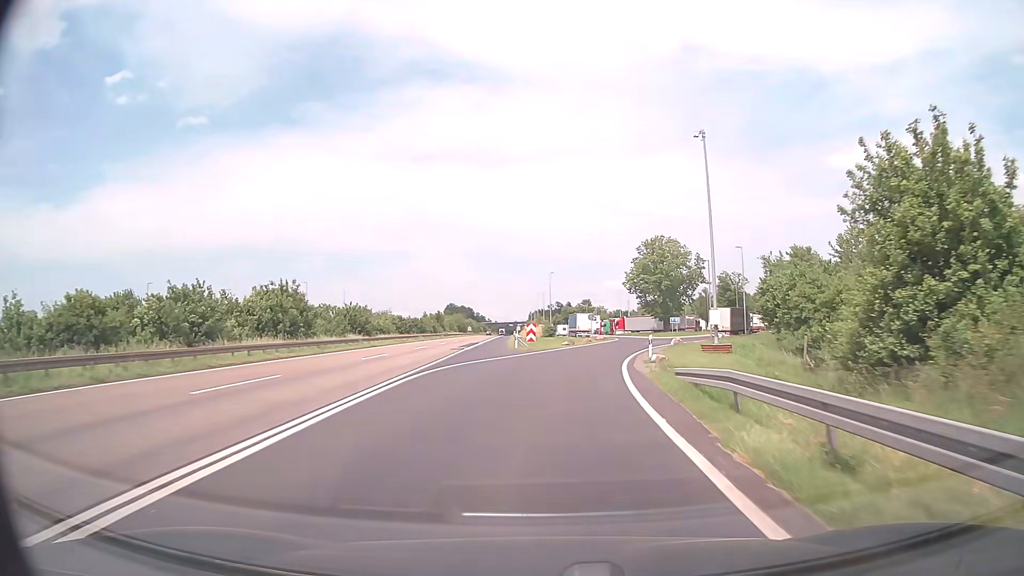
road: motorway_link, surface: asphalt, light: Day
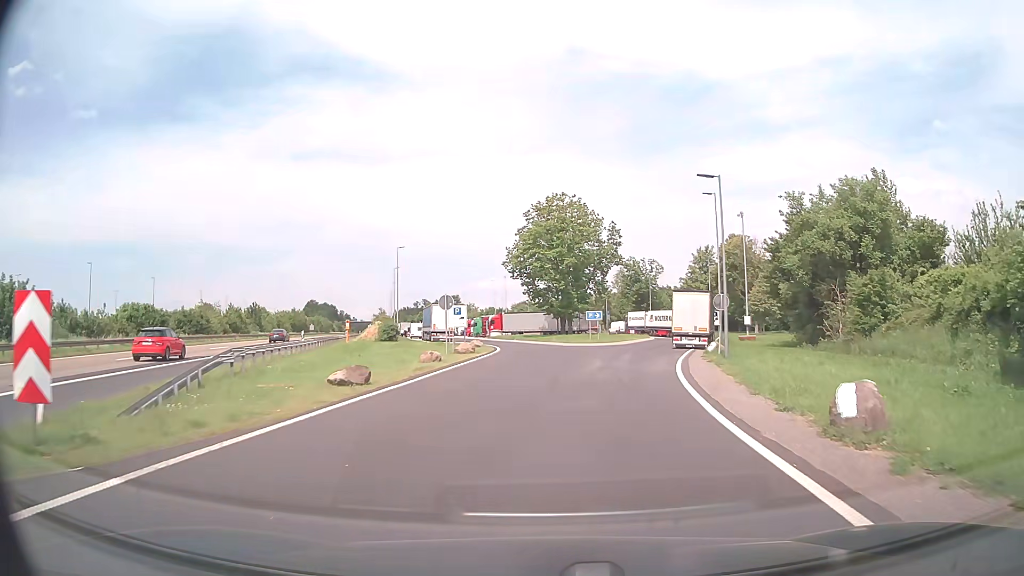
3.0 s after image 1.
(+3.2, +38.2) m; +11°
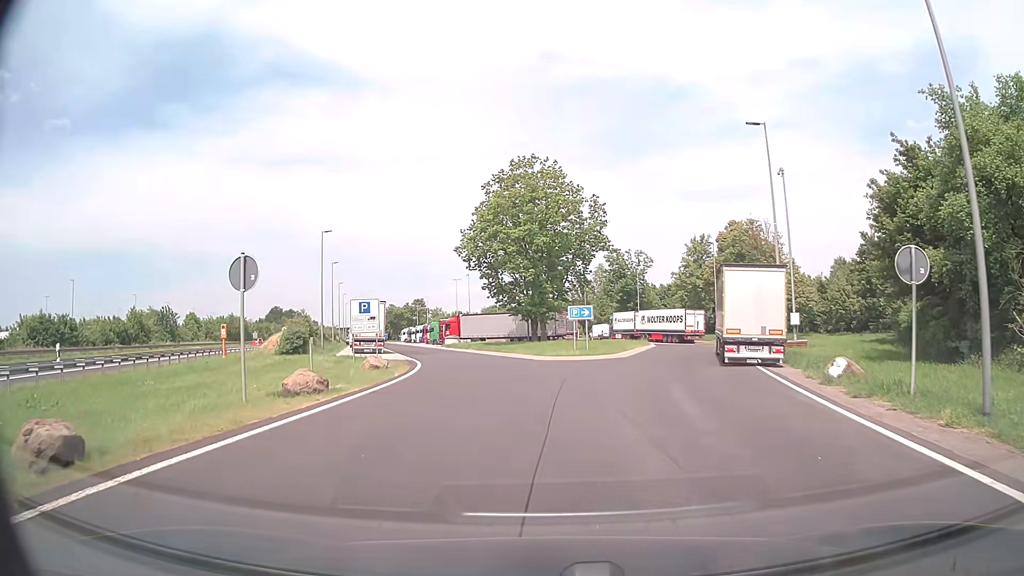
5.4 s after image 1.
(+0.7, +19.5) m; +2°
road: service
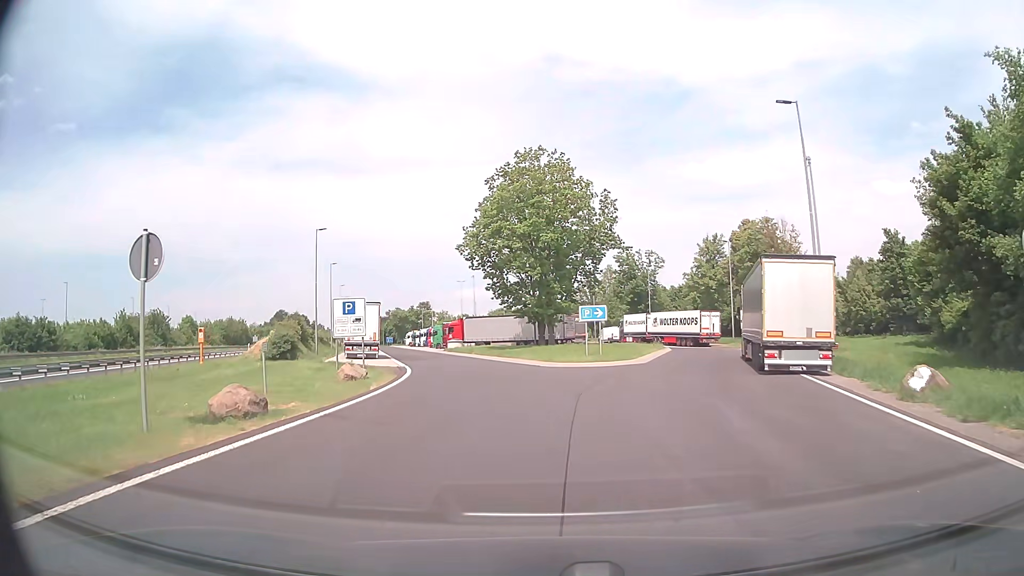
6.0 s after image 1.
(0.0, +4.0) m; 0°
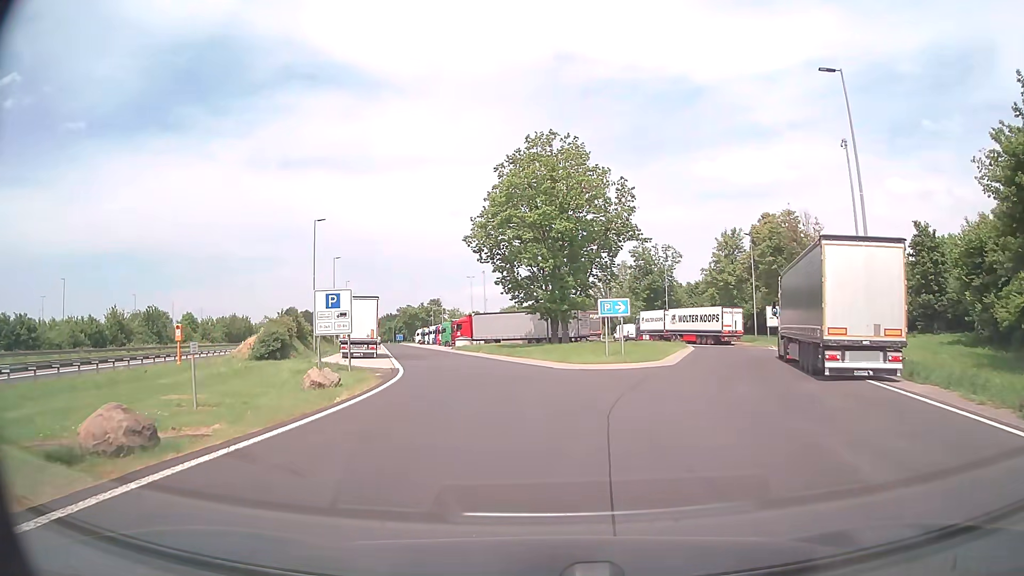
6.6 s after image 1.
(0.0, +4.1) m; -1°
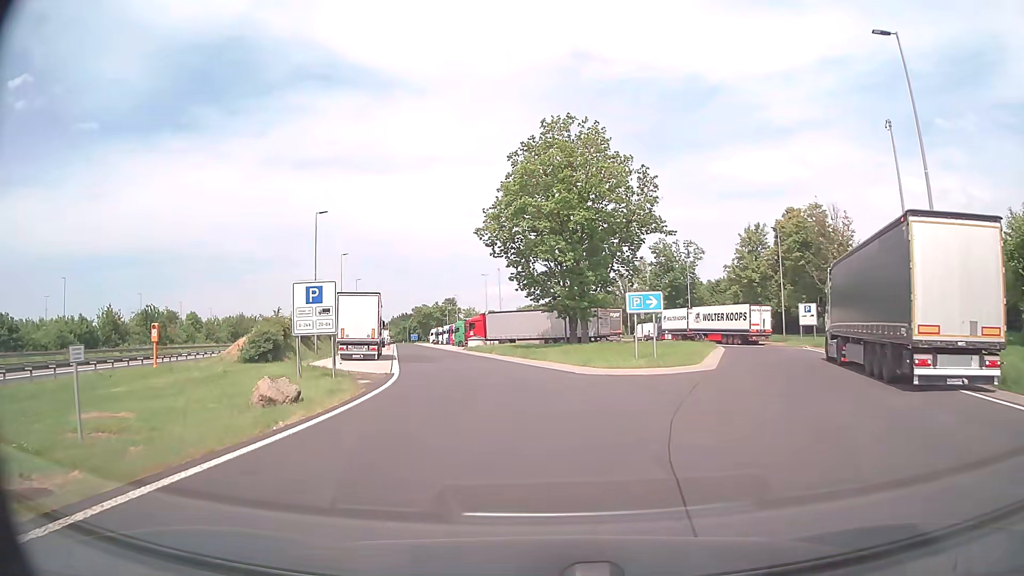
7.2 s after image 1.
(0.0, +4.1) m; -2°
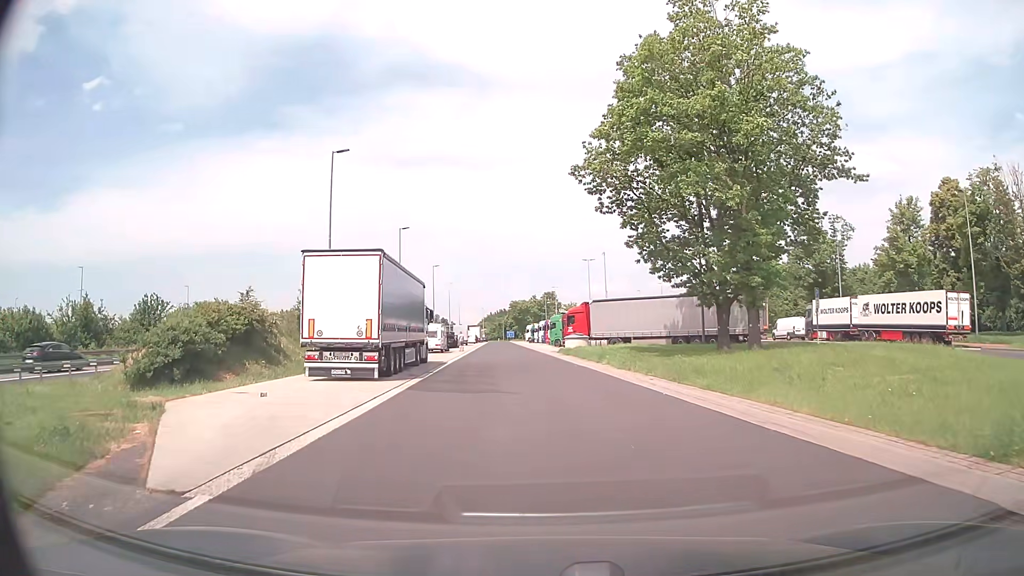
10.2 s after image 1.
(-1.5, +19.9) m; -9°
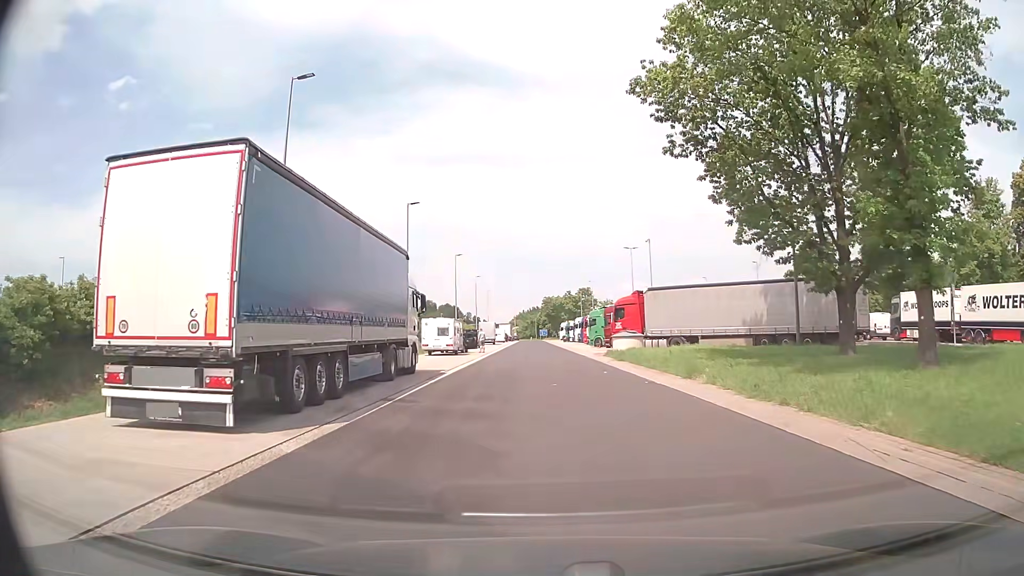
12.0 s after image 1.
(-0.4, +12.0) m; -3°
